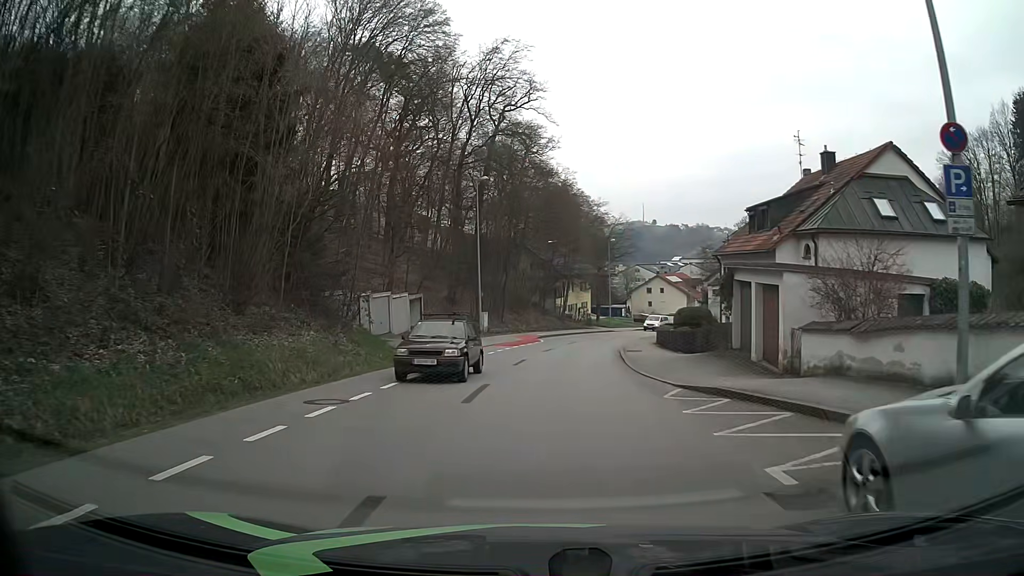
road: tertiary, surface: asphalt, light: Day
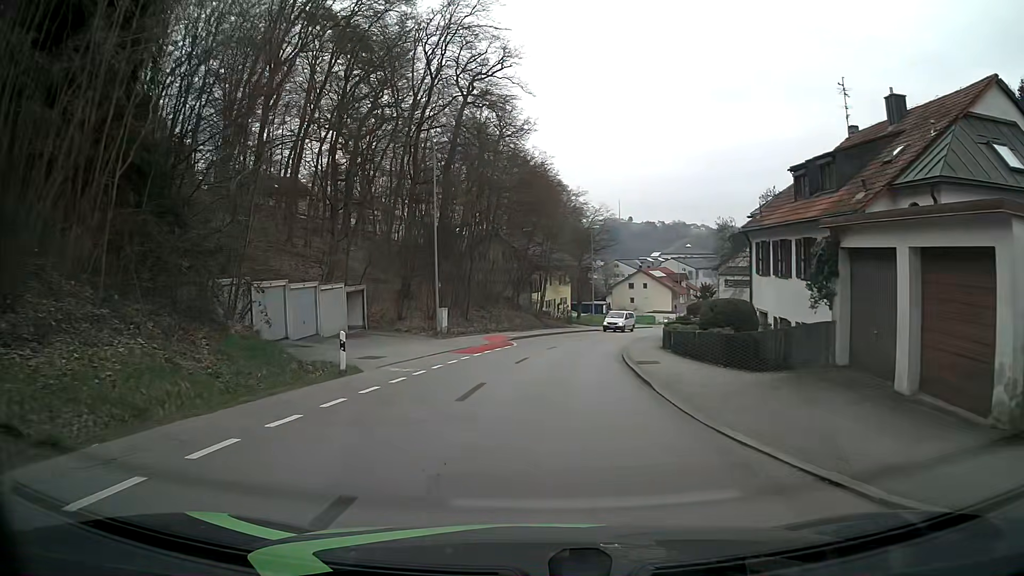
(+0.1, +9.1) m; +2°
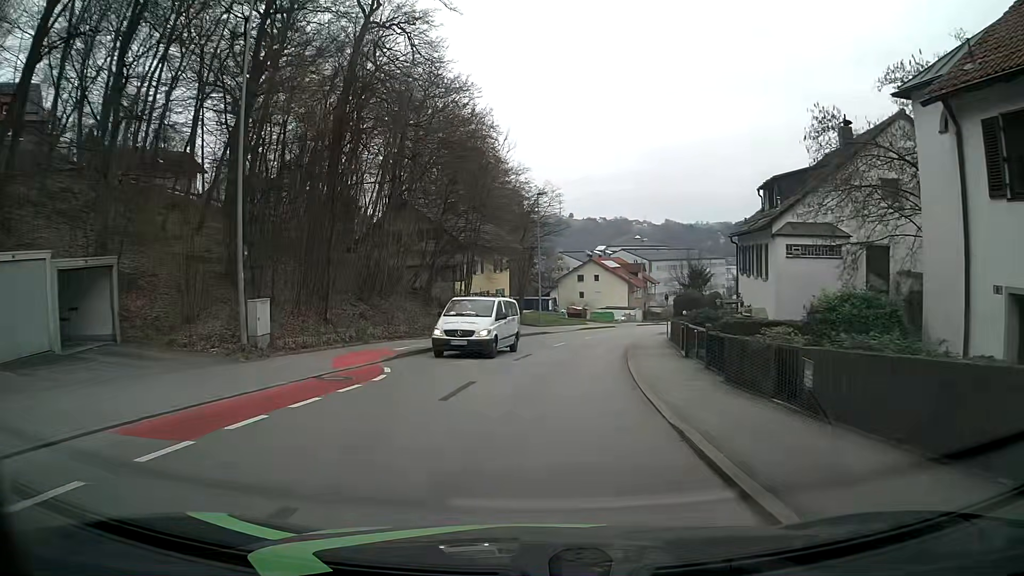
(+0.9, +18.1) m; +5°
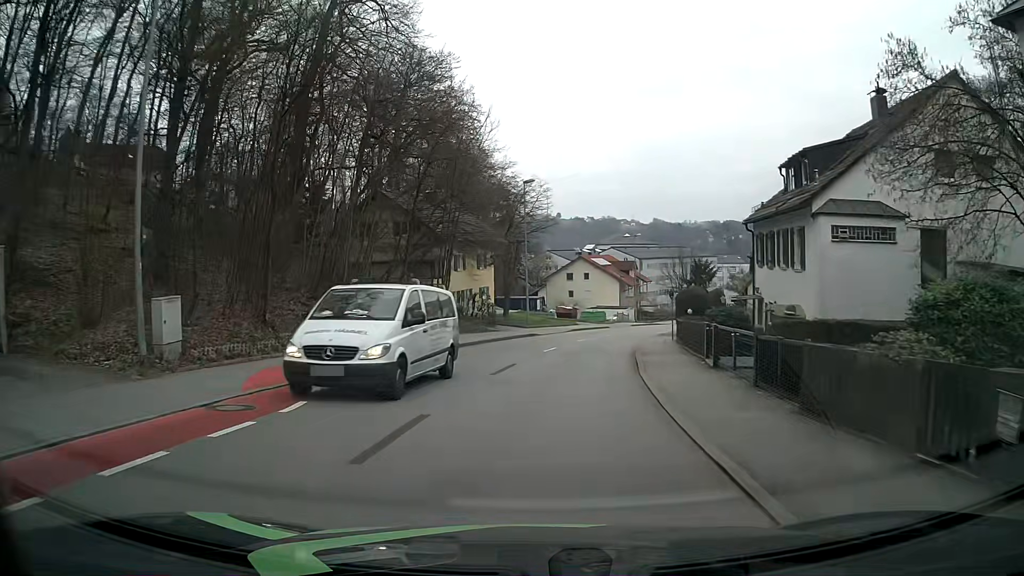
(0.0, +4.5) m; +1°
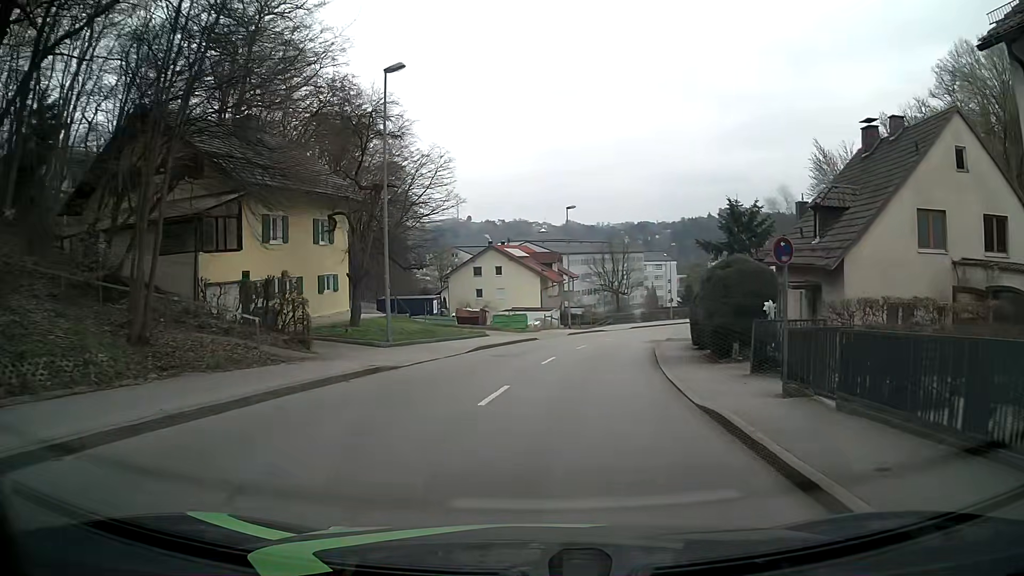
(+1.2, +22.3) m; +8°
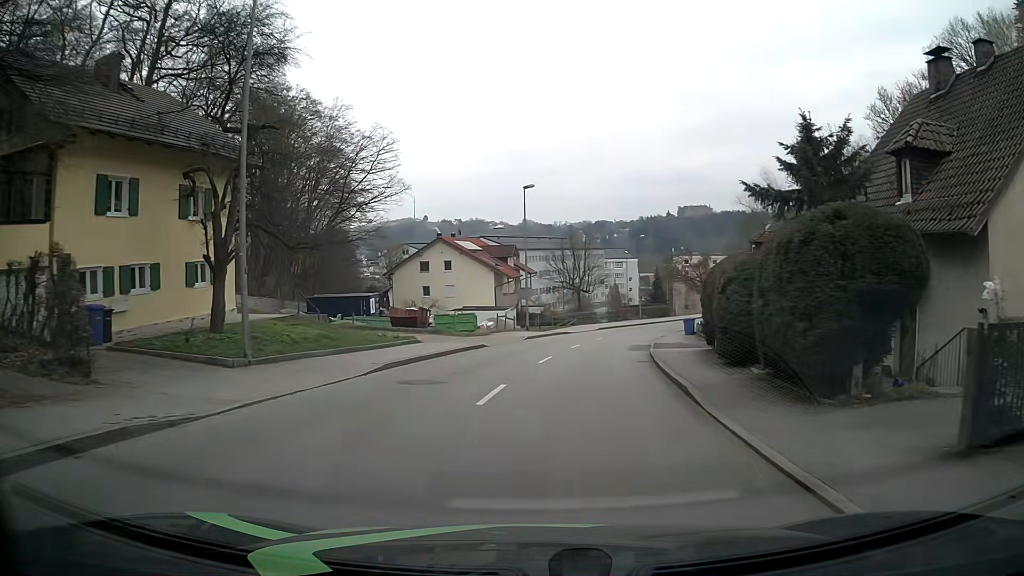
(+0.2, +8.9) m; +3°
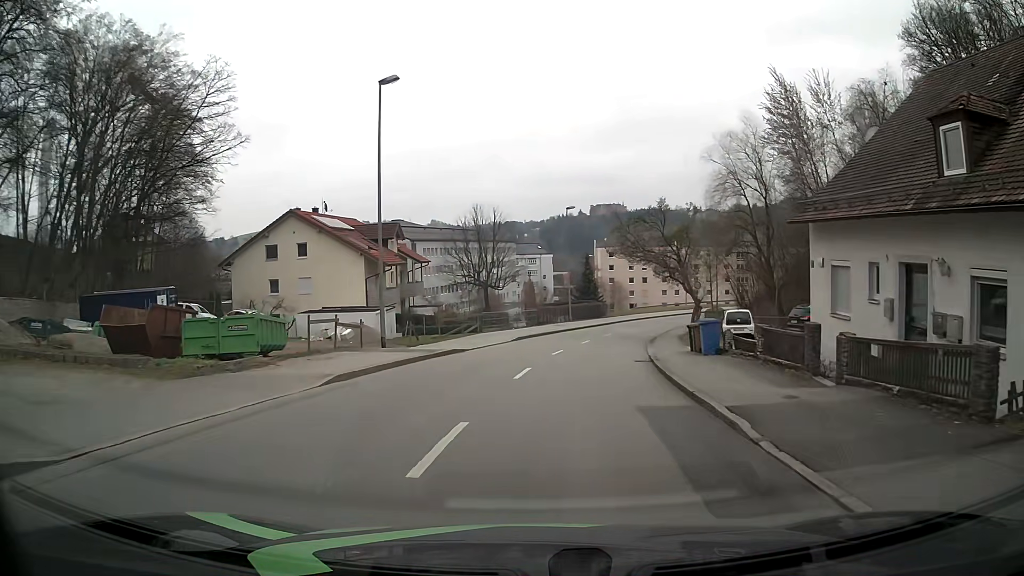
(+1.7, +22.2) m; +8°
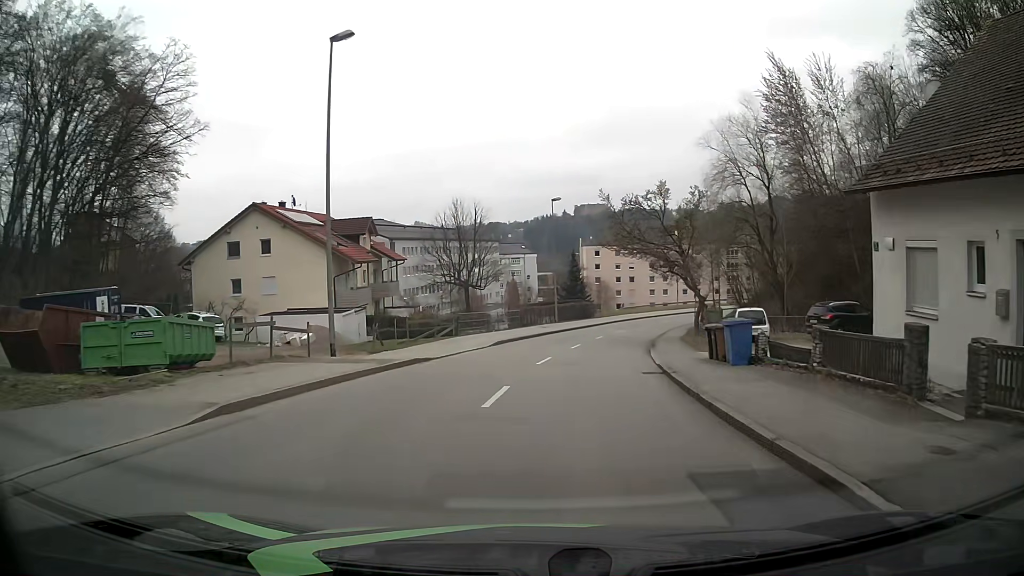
(+0.1, +4.5) m; +2°
(0, +10) (+1, +20) (+3, +30) (+5, +40) (+7, +49) (+10, +59) (+14, +68) (+19, +77) (+25, +85) (+32, +92) m
